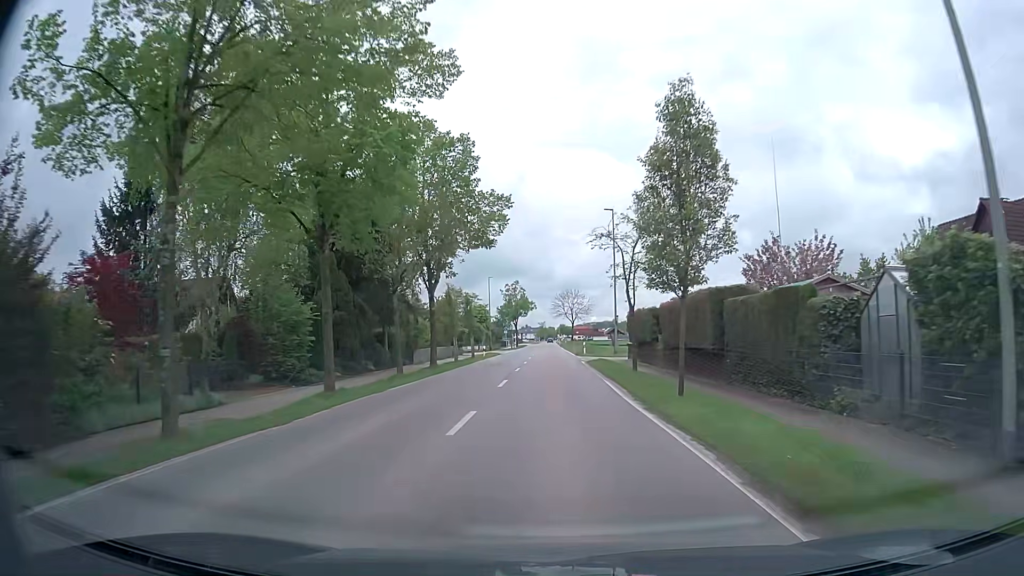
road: tertiary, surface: asphalt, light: Day
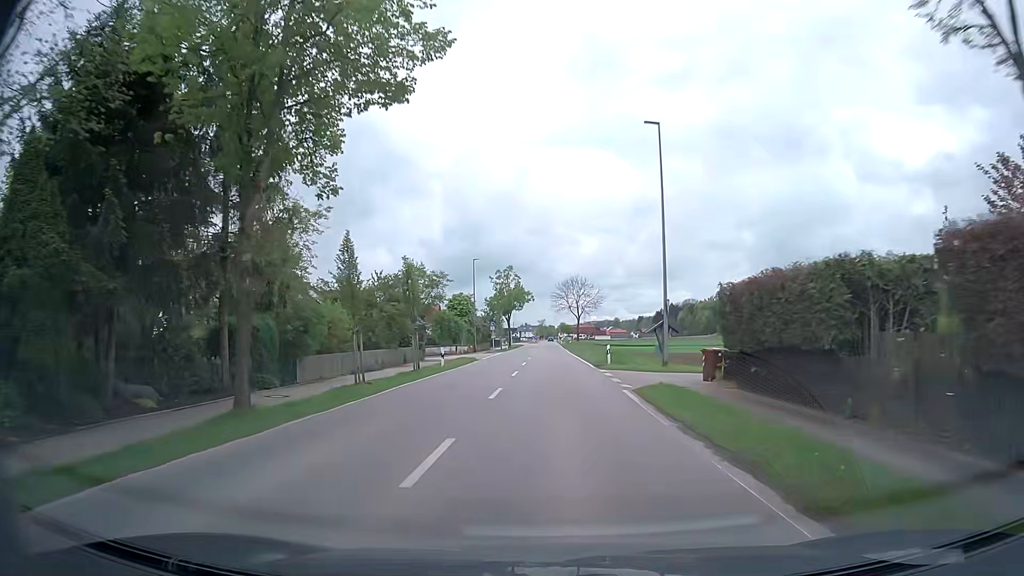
(+0.1, +21.3) m; 0°
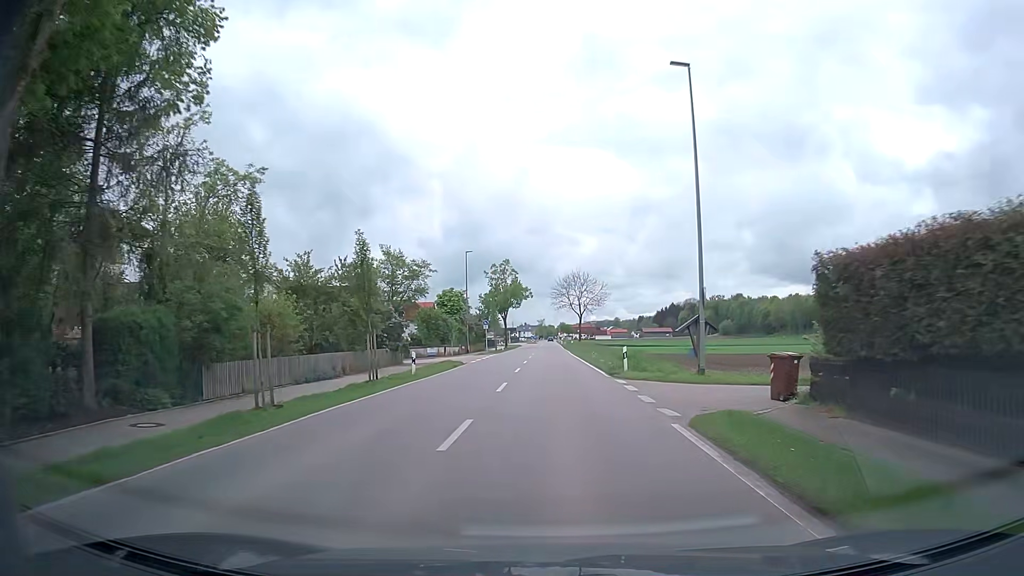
(0.0, +7.0) m; 0°
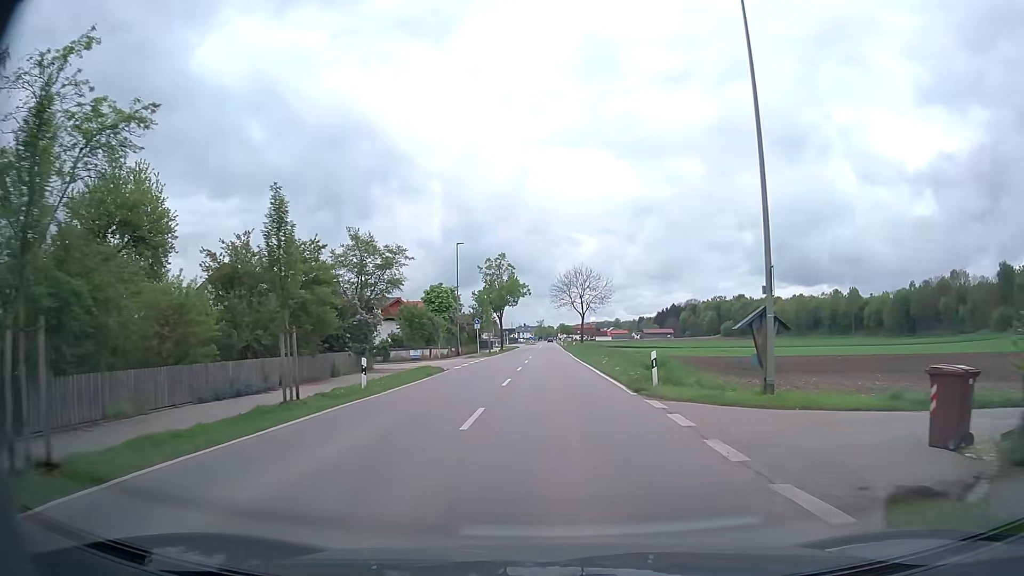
(-0.1, +7.0) m; 0°
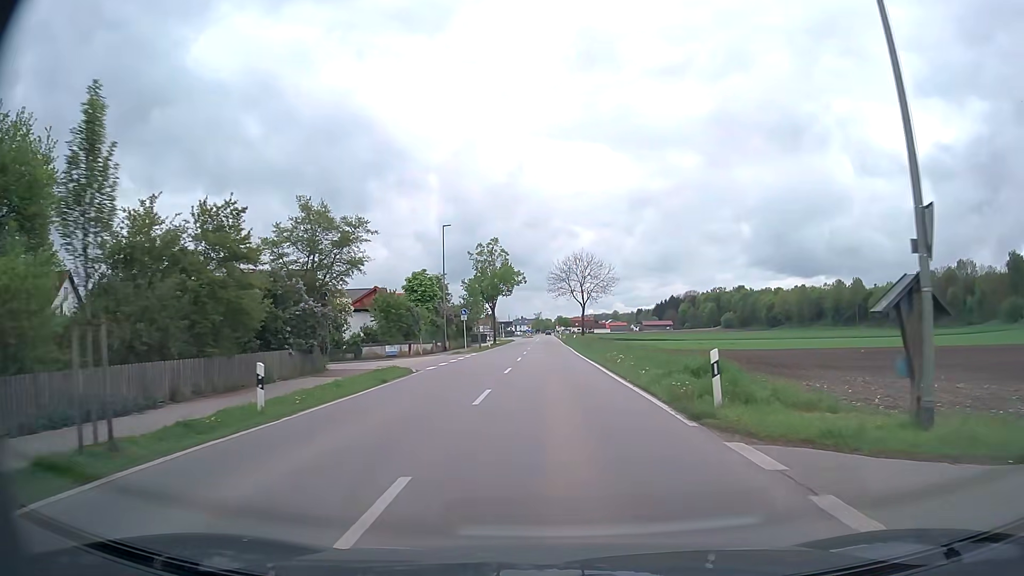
(0.0, +6.9) m; 0°
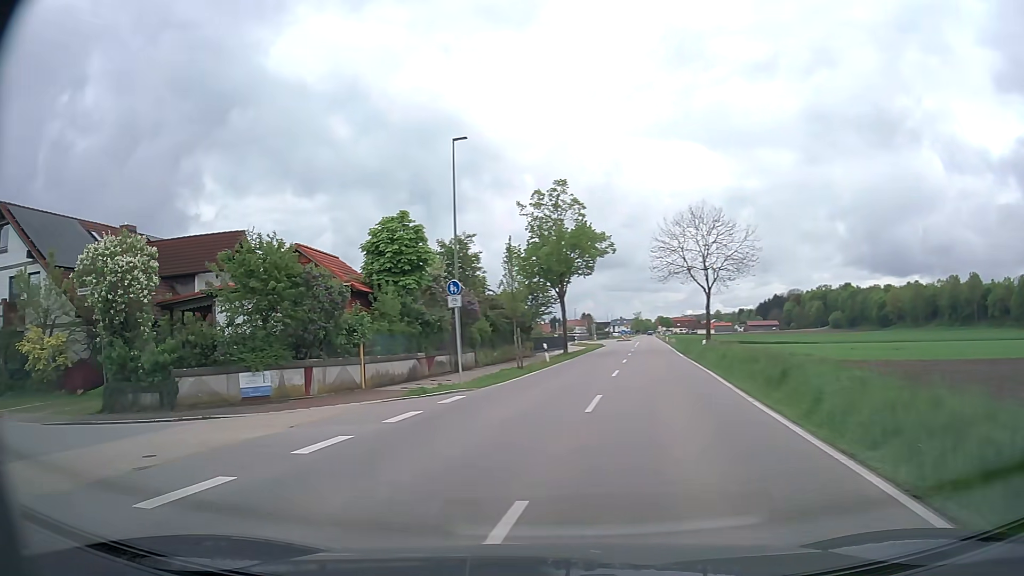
(-0.2, +27.1) m; -8°
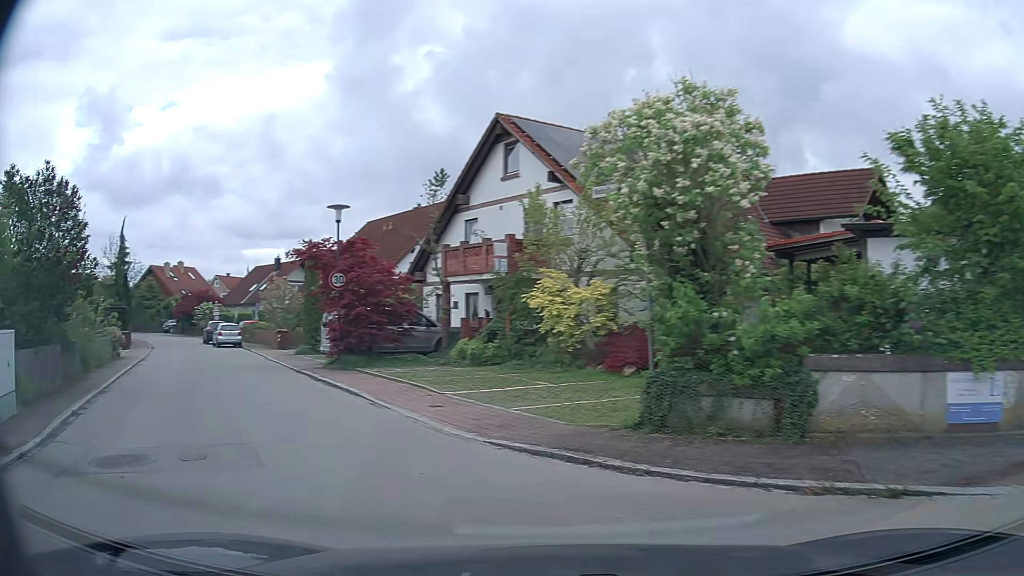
(-3.8, +8.3) m; -54°
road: residential
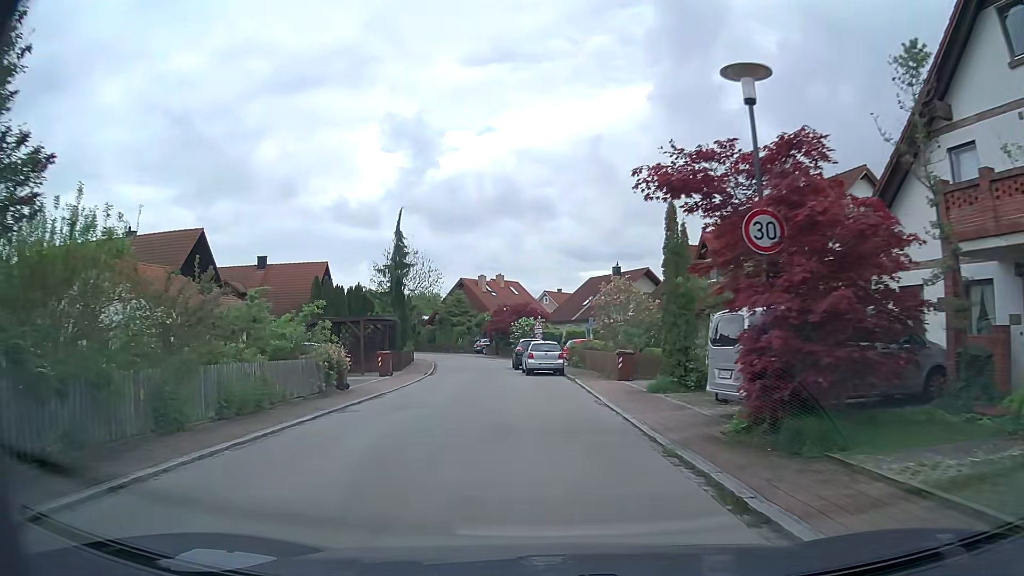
(-3.8, +12.5) m; -27°
